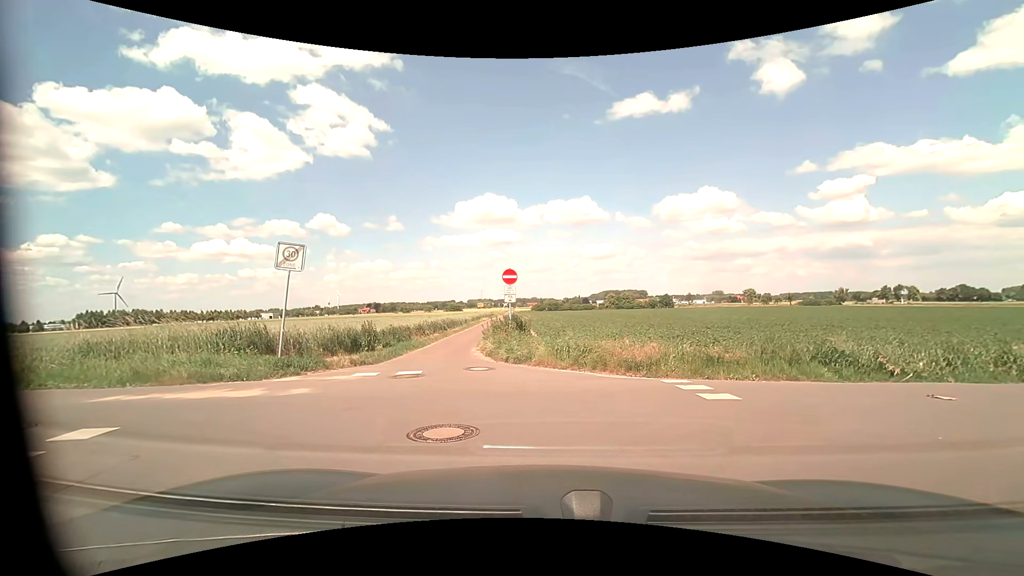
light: Day
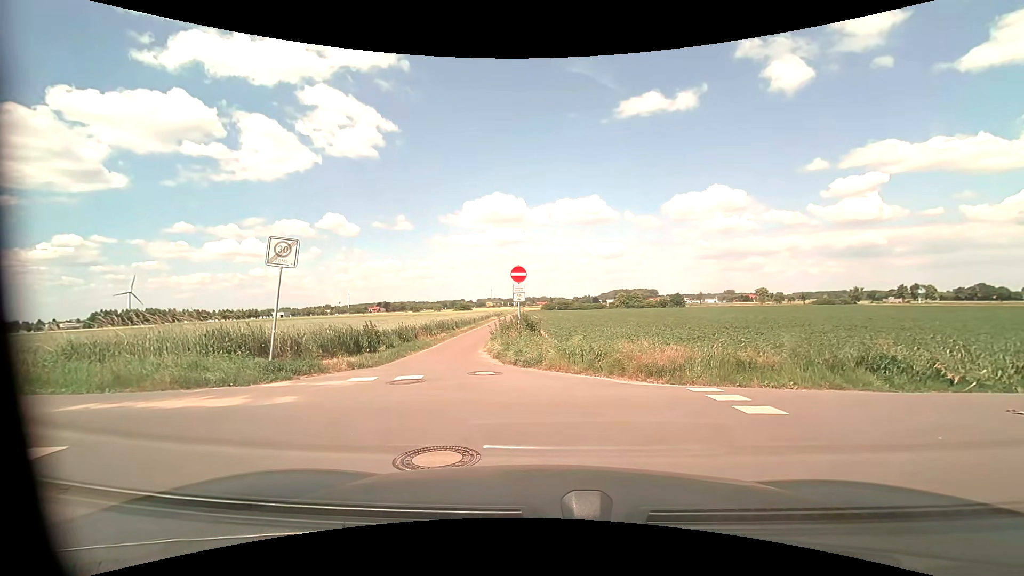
(0.0, +0.9) m; 0°
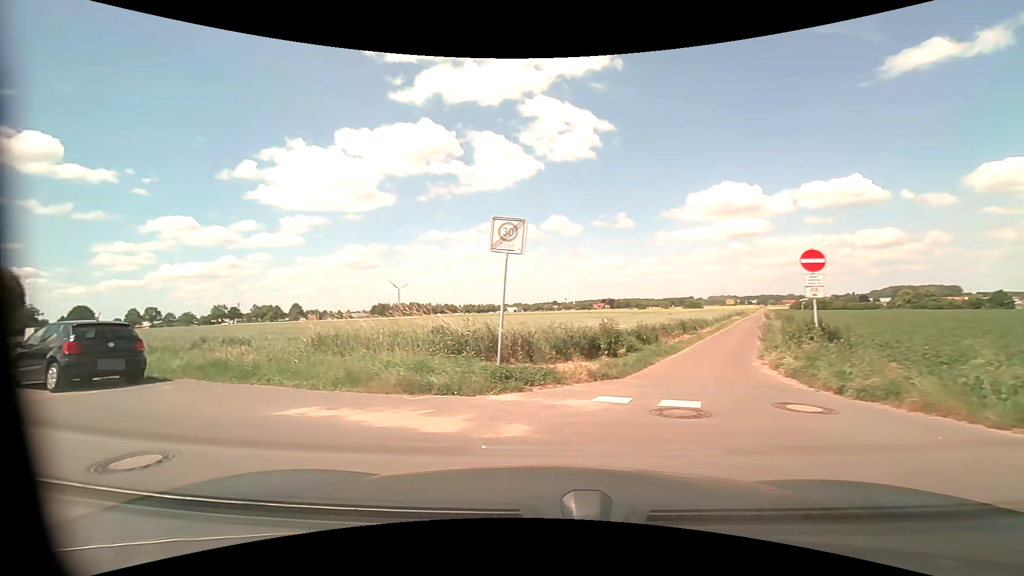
(-0.4, +3.2) m; -24°
(-6, +7) (-16, +11) (-25, +15) (-34, +19) (-43, +23) (-52, +26) (-62, +30) (-71, +34) (-80, +37) (-90, +41) m
